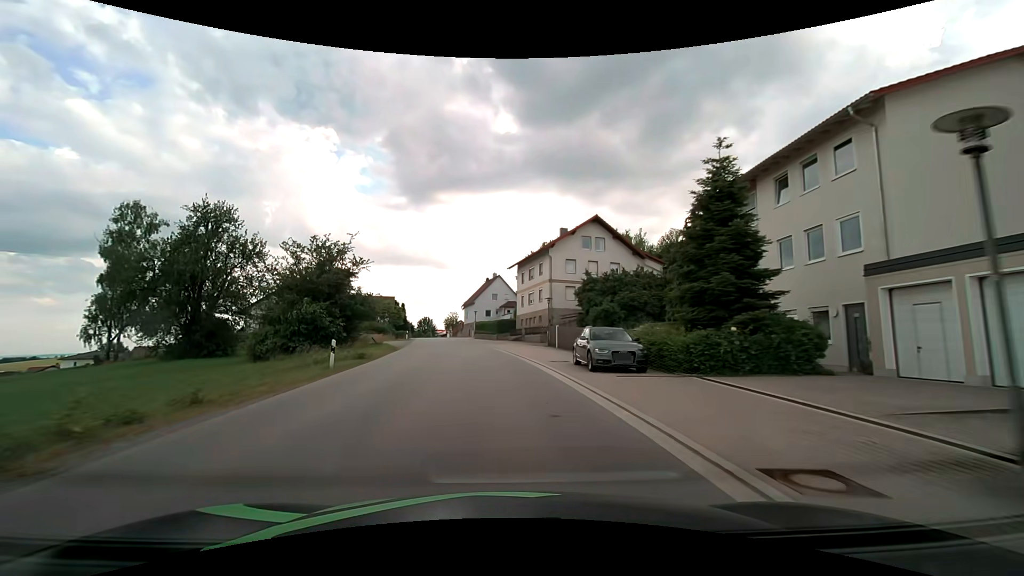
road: tertiary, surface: asphalt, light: Day
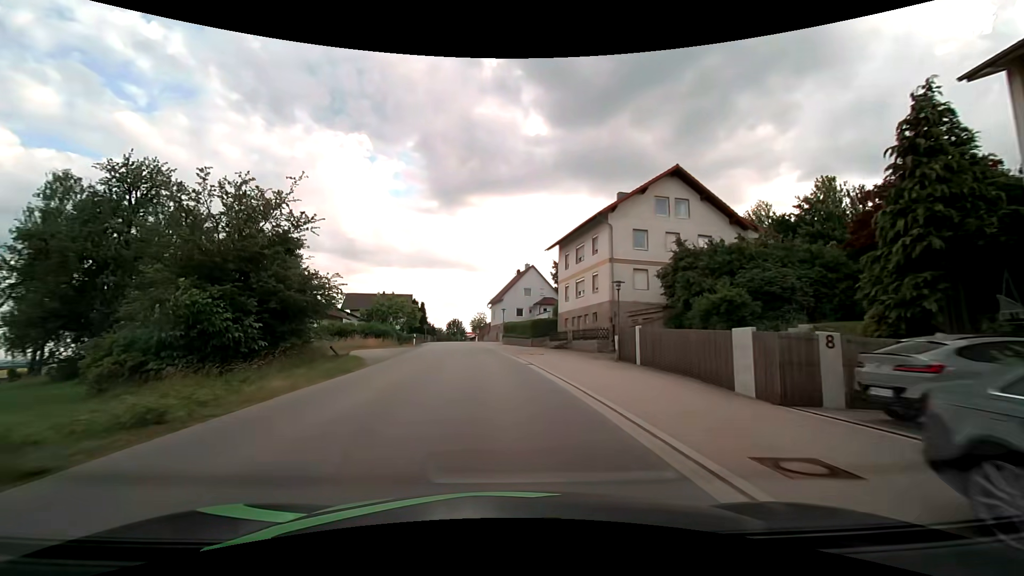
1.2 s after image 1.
(-0.5, +15.2) m; -4°
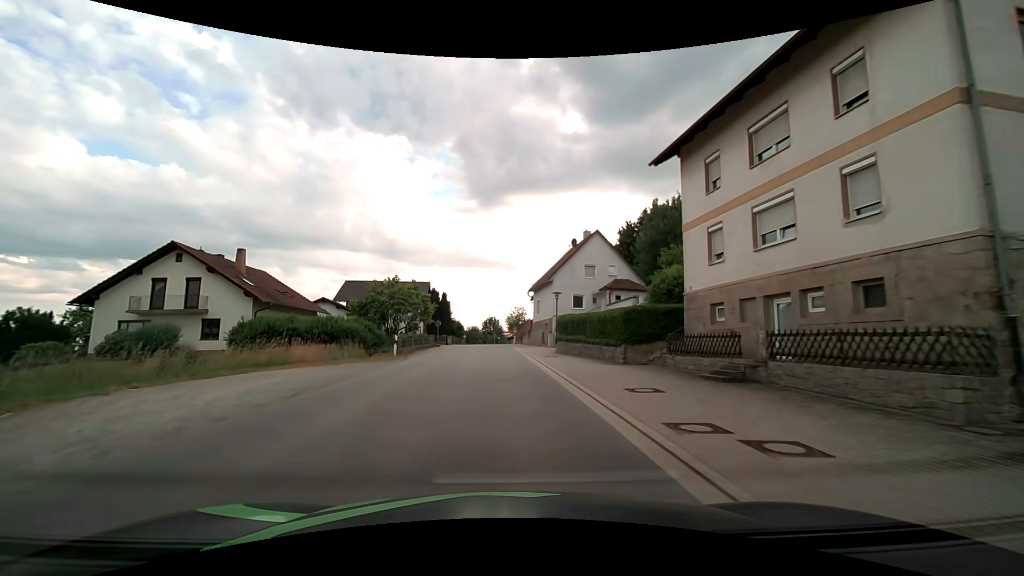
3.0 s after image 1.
(-0.9, +22.8) m; -4°
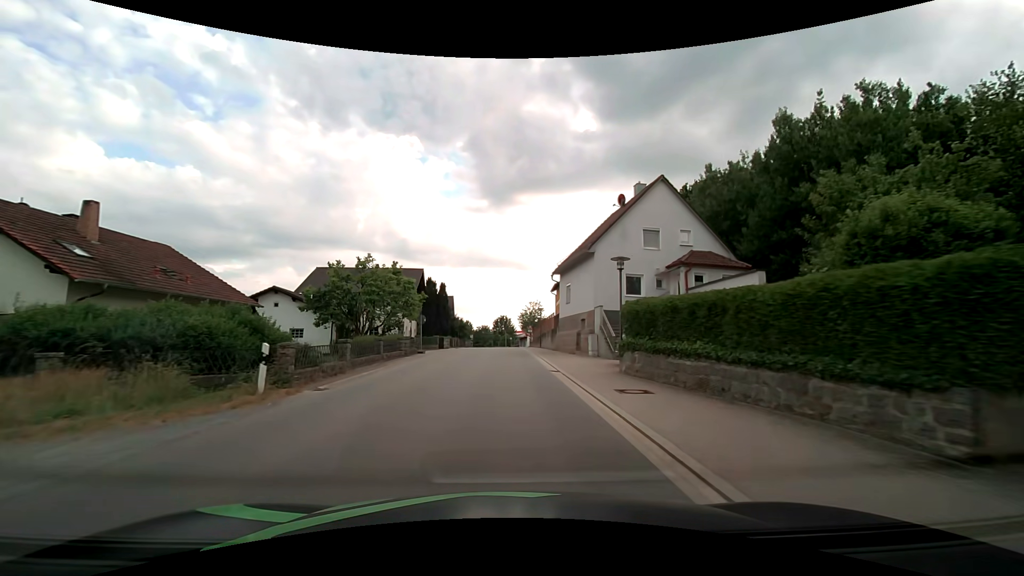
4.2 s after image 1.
(-0.2, +15.2) m; -1°
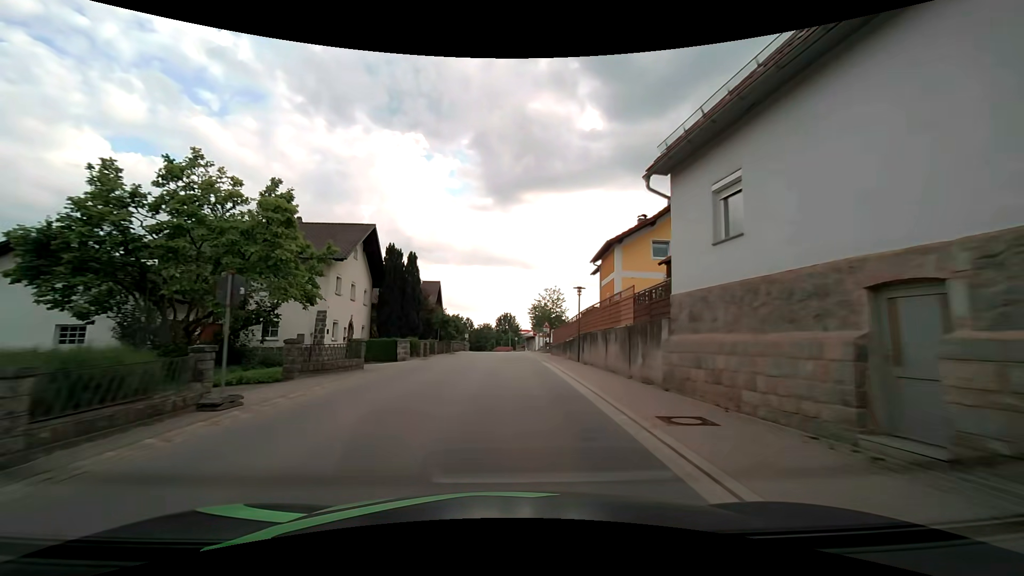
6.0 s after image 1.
(-0.2, +23.0) m; 0°
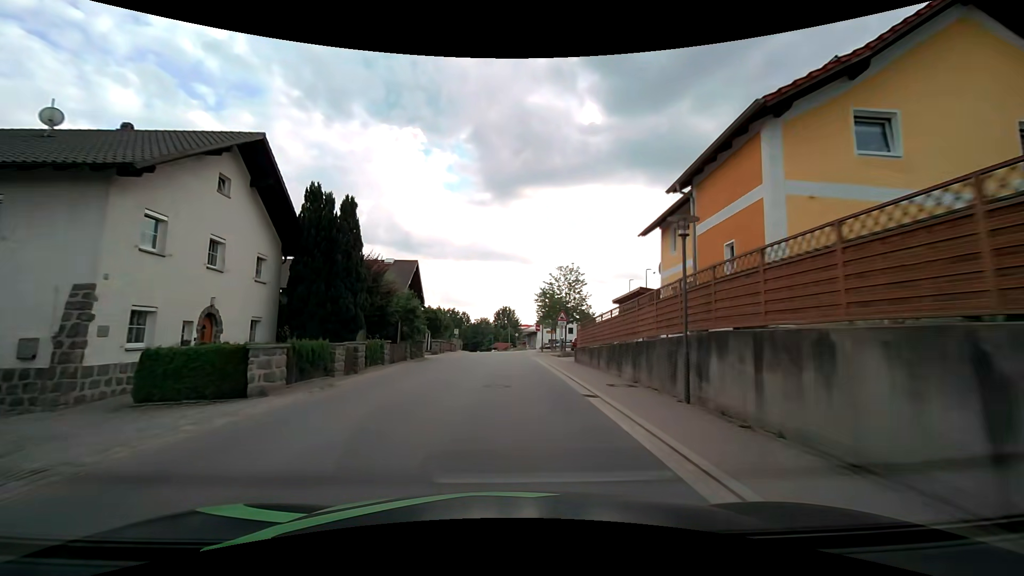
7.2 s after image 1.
(0.0, +15.4) m; 0°
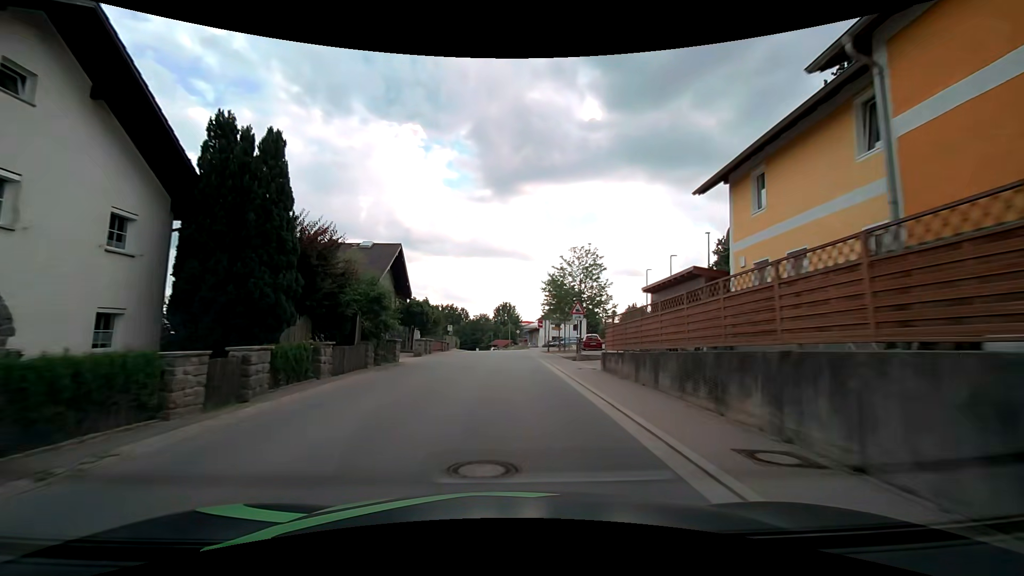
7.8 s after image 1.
(0.0, +7.7) m; 0°
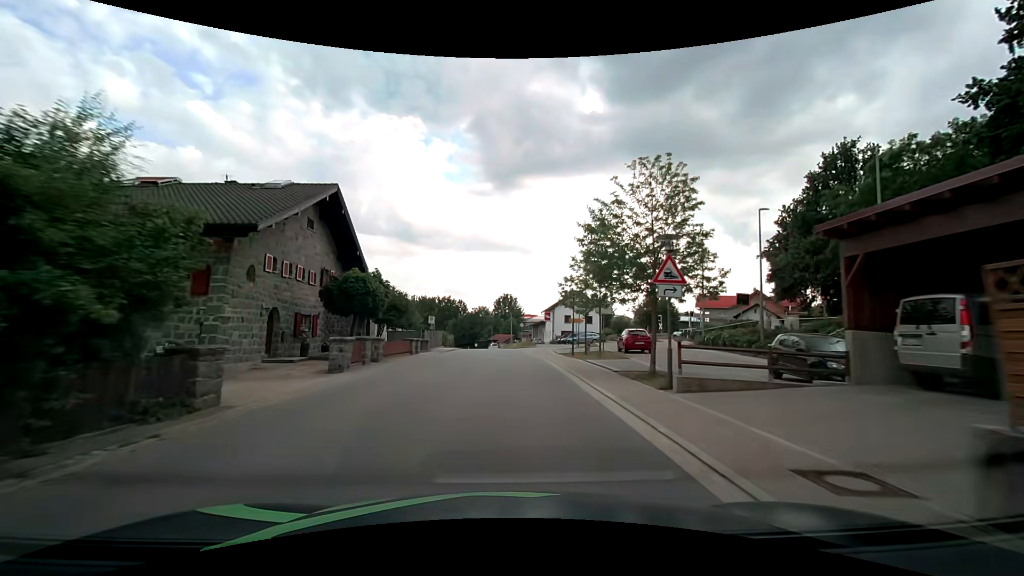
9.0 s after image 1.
(0.0, +15.5) m; 0°
(0, +10) (0, +20) (0, +30) (0, +40) (-1, +50) (-1, +60) (-2, +70) (-2, +80) (-3, +90) (-4, +100) m
